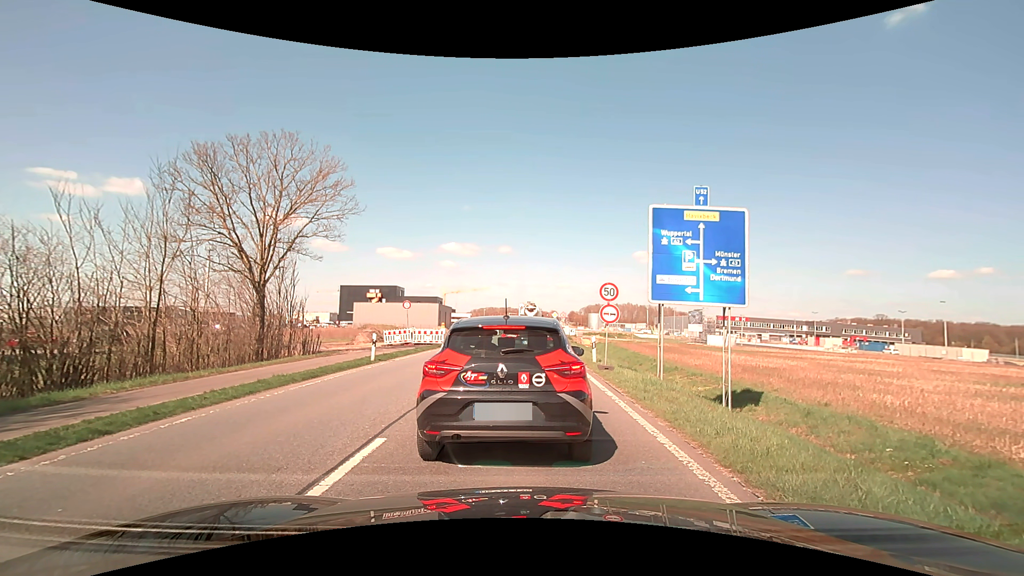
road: primary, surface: asphalt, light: Day
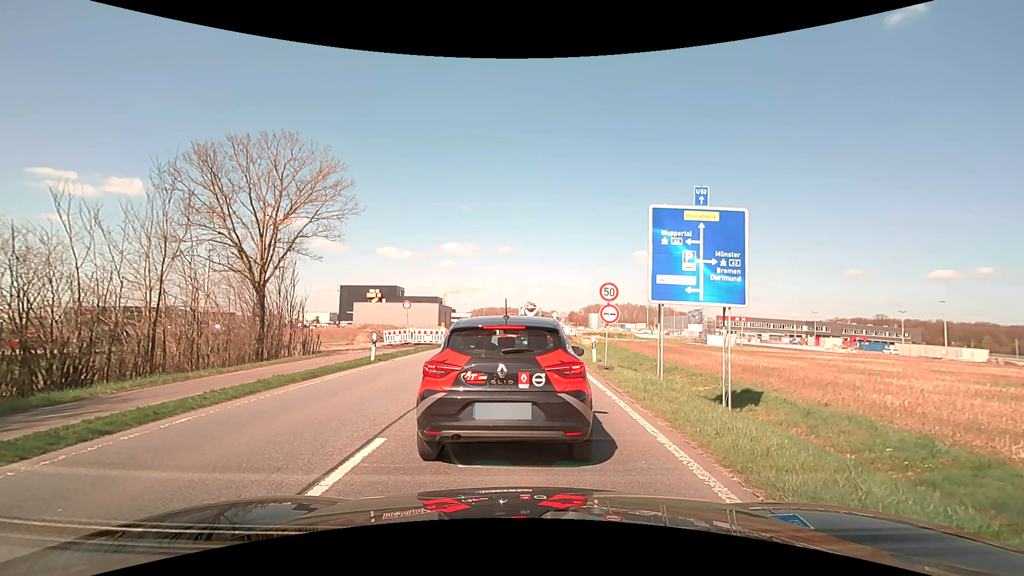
(0.0, 0.0) m; 0°
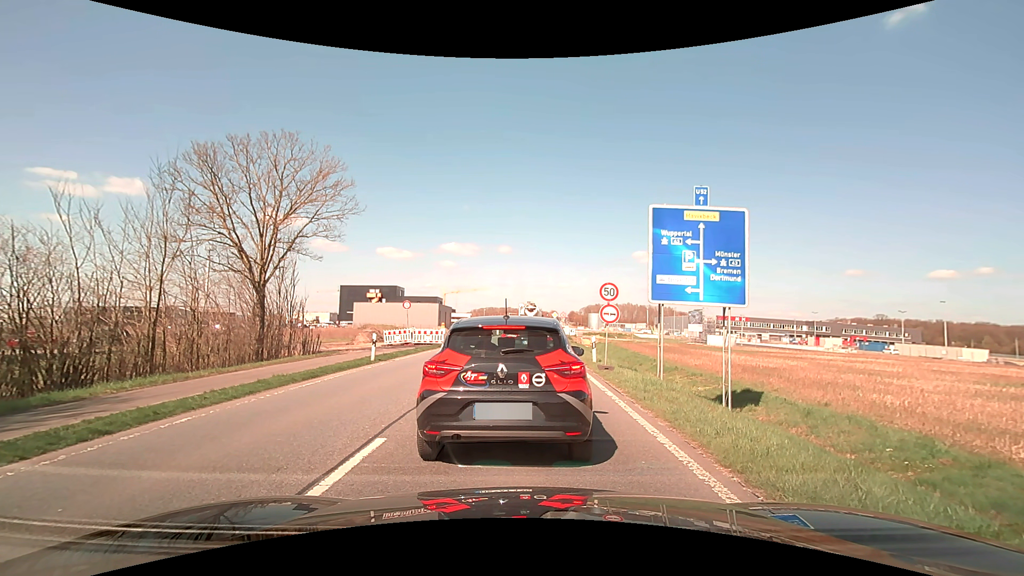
(0.0, 0.0) m; 0°
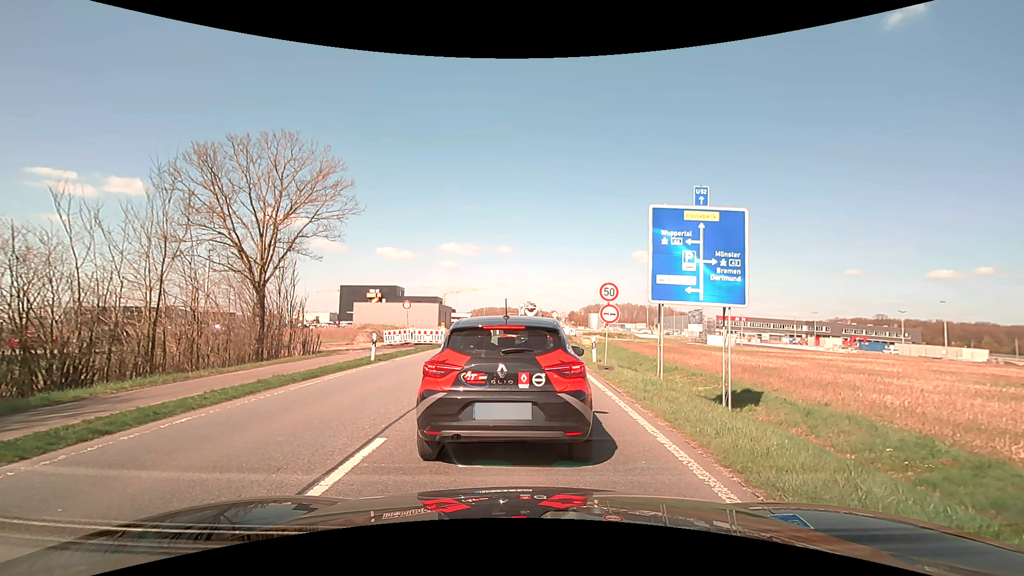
(0.0, 0.0) m; 0°
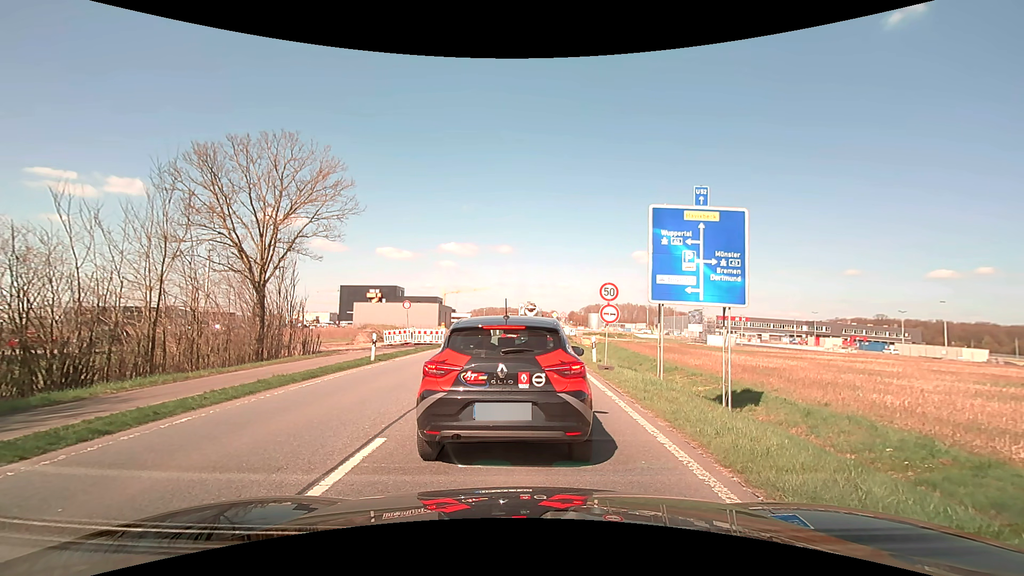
(0.0, 0.0) m; 0°
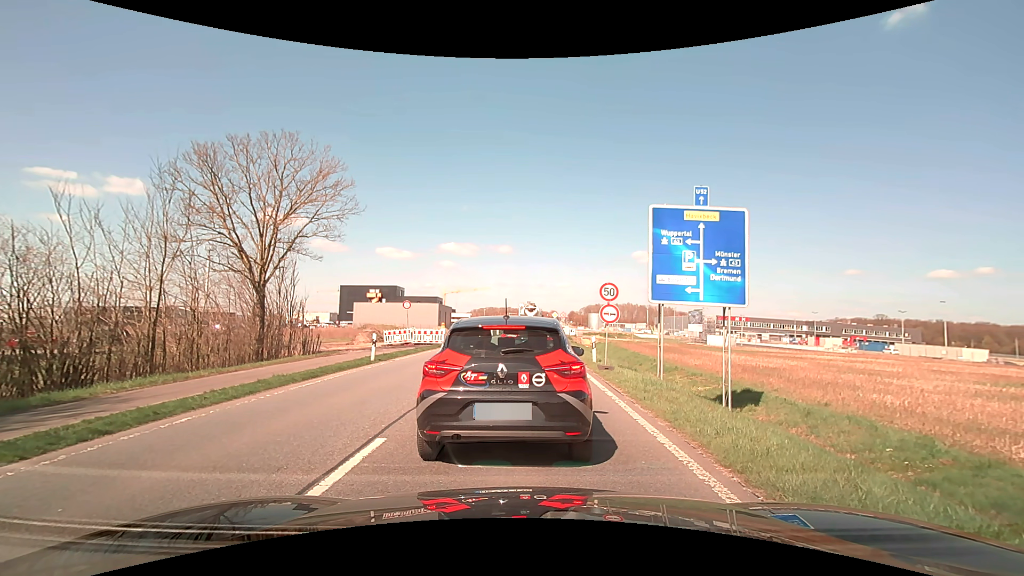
(0.0, 0.0) m; 0°
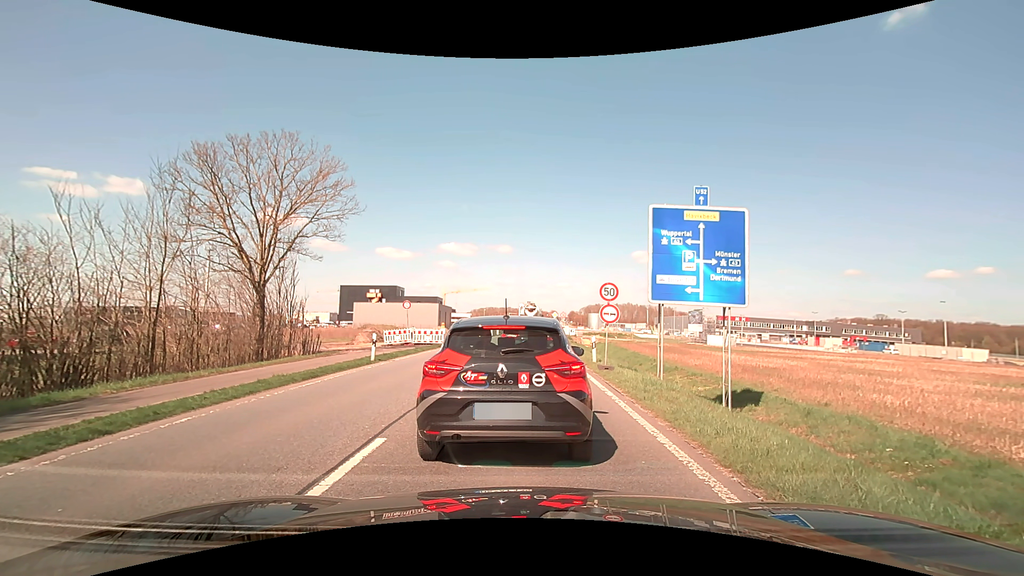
(0.0, 0.0) m; 0°
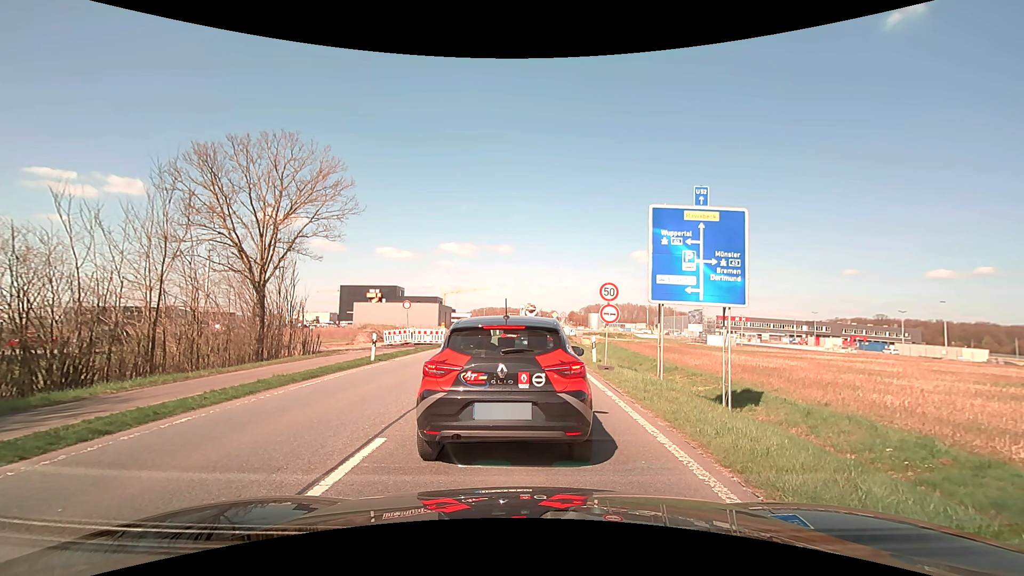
(0.0, 0.0) m; 0°
(0, +10) (0, +20) (0, +30) (+1, +40) (+1, +50) (+2, +60) (+2, +70) (+2, +80) (+3, +90) (+3, +100) m
